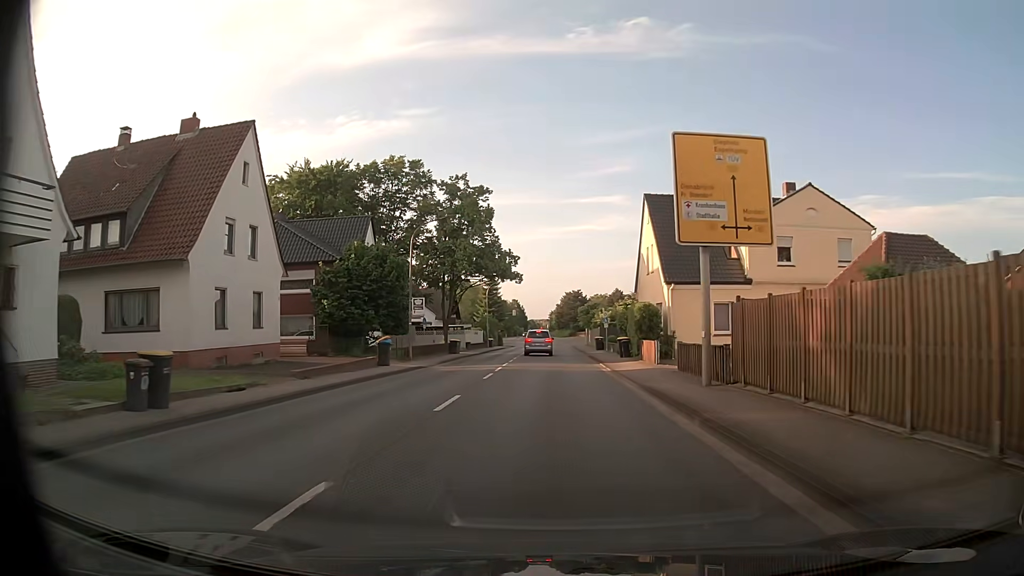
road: primary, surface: asphalt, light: Day
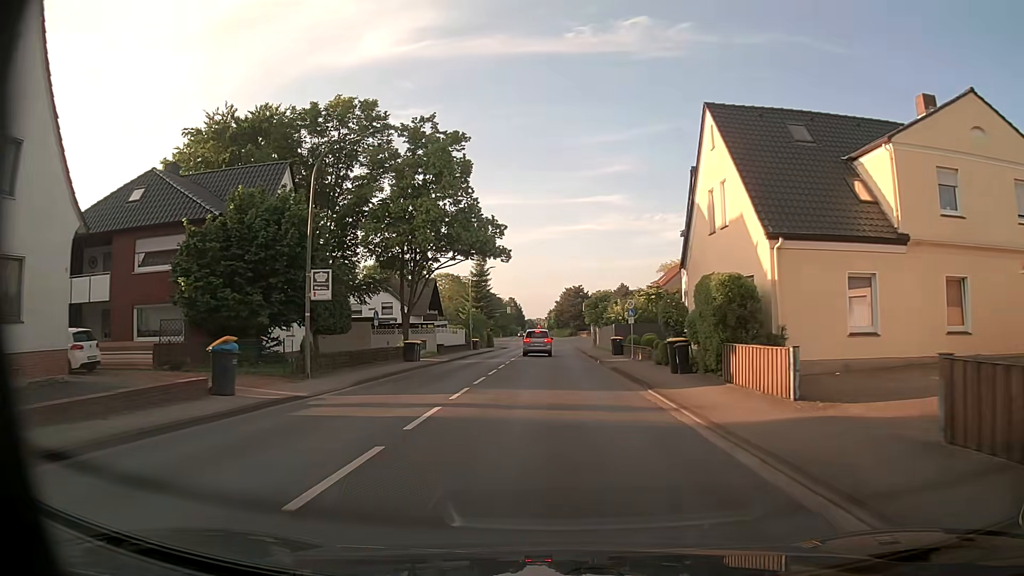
(0.0, +15.8) m; 0°
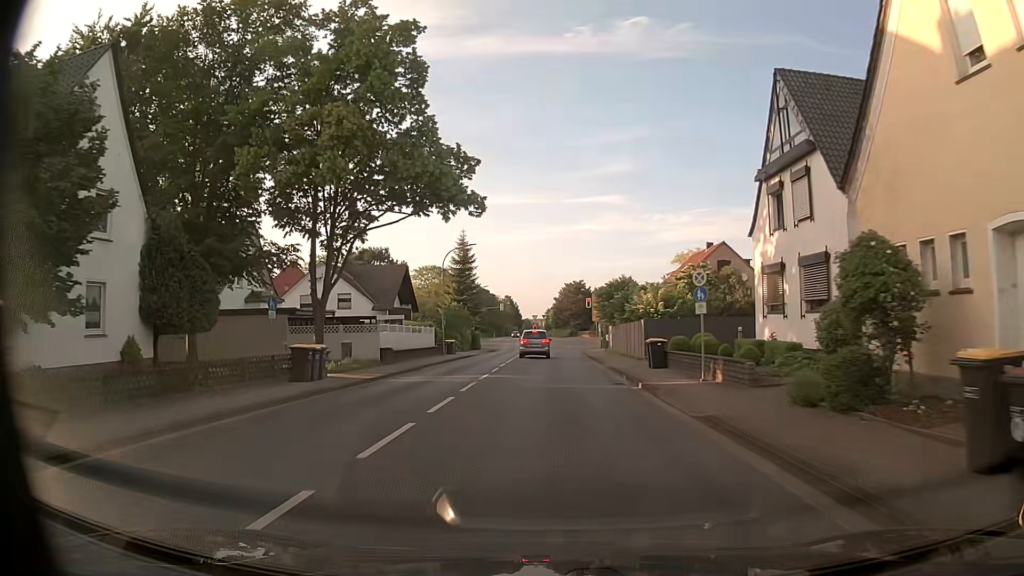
(0.0, +15.9) m; 0°
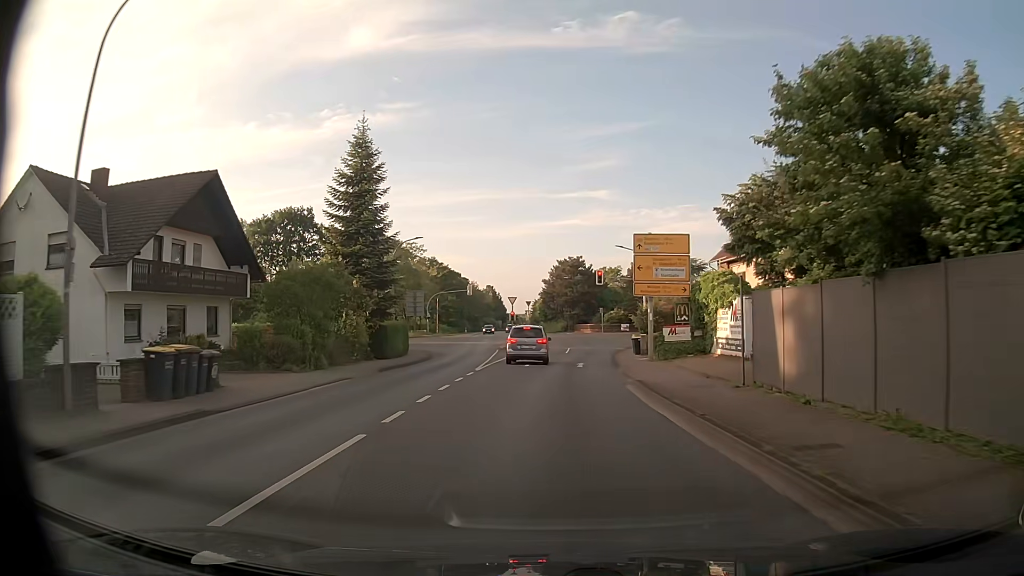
(+0.4, +38.7) m; +1°
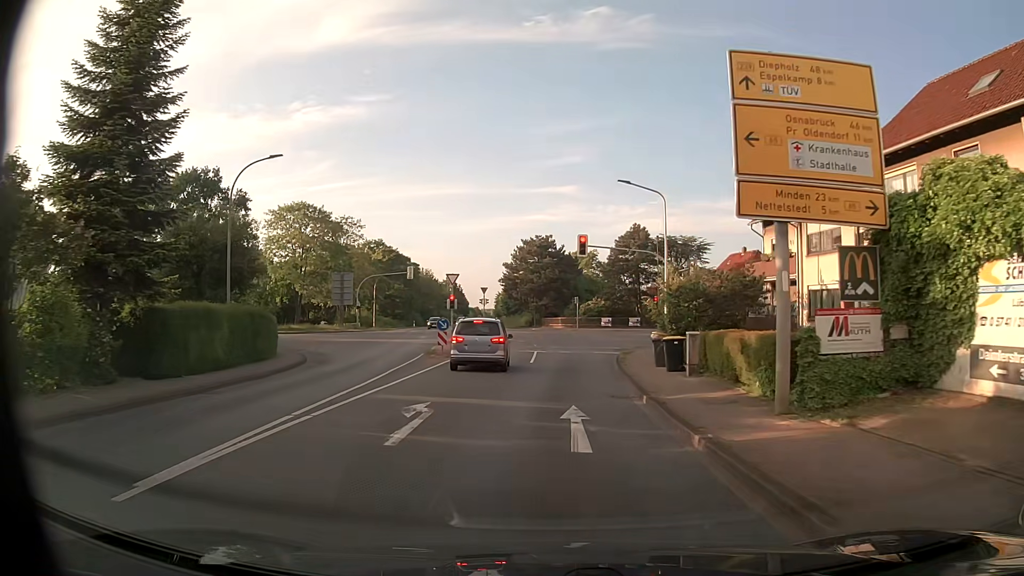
(+0.4, +20.0) m; +3°
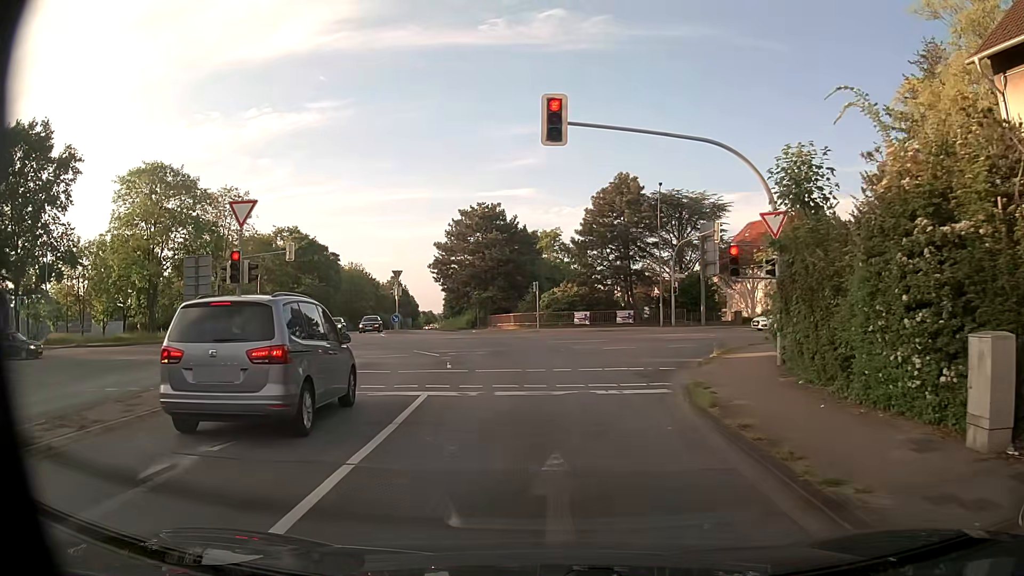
(+0.6, +24.7) m; +4°
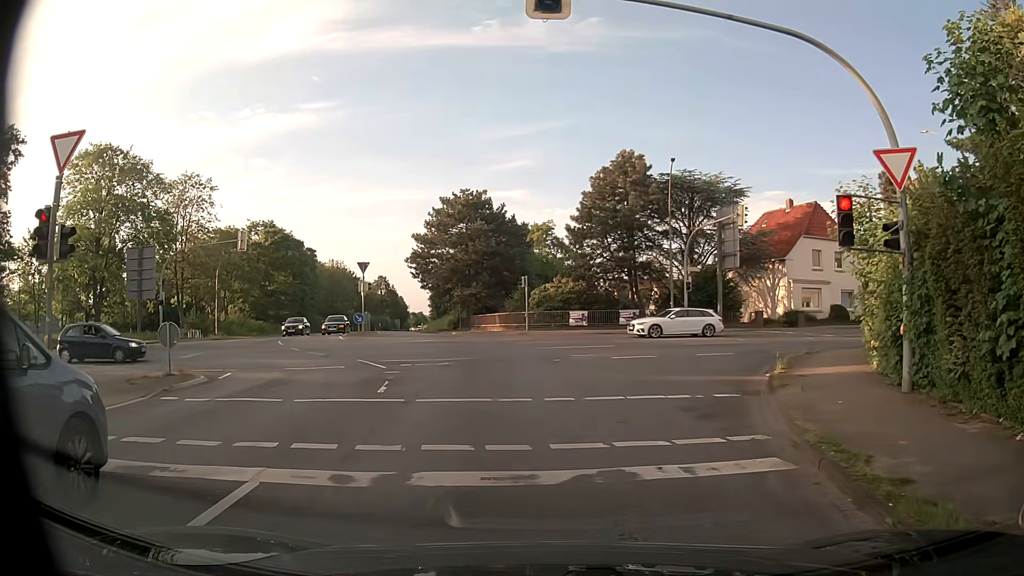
(0.0, +6.8) m; +1°
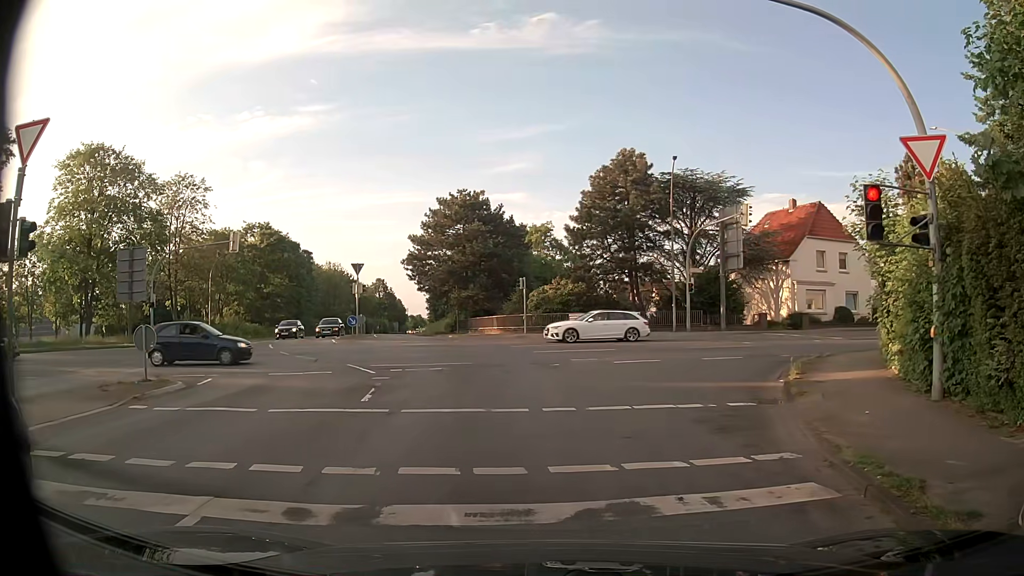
(0.0, +0.9) m; -1°
(0, +10) (-1, +20) (-3, +30) (-6, +39) (-8, +49) (-11, +59) (-14, +68) (-16, +78) (-18, +88) (-21, +97) m
